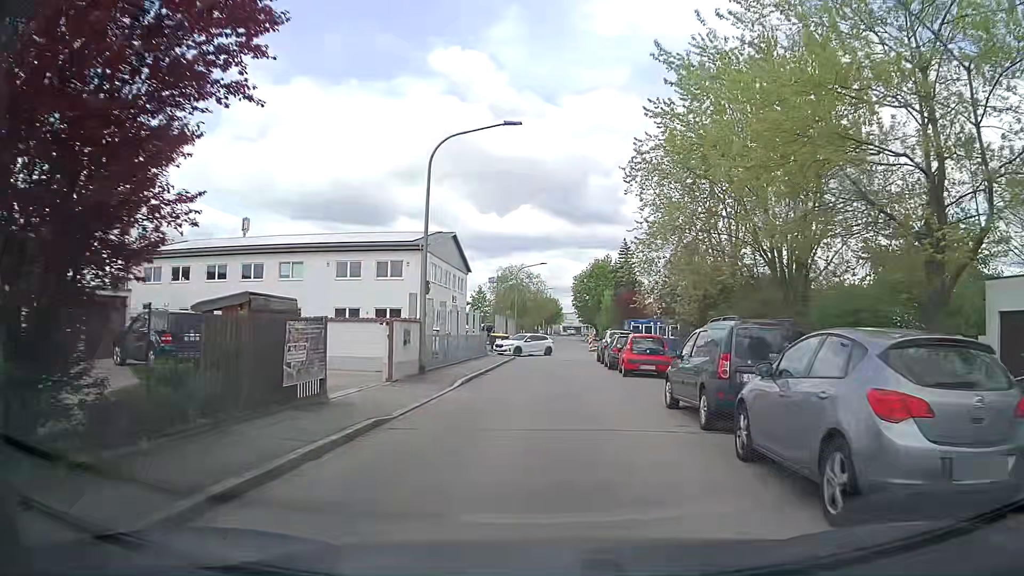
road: residential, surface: asphalt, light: Day
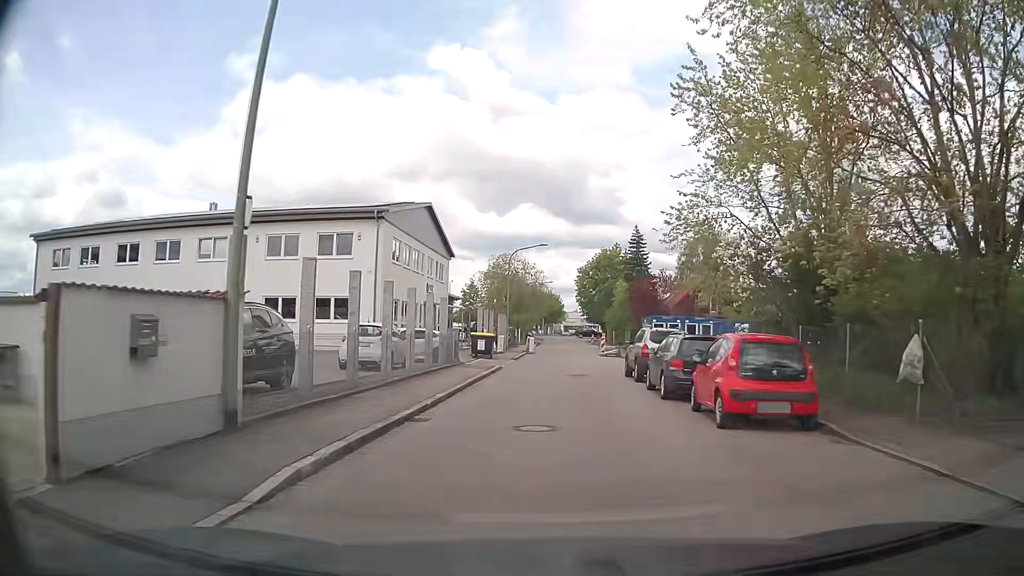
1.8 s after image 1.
(-0.1, +12.8) m; 0°
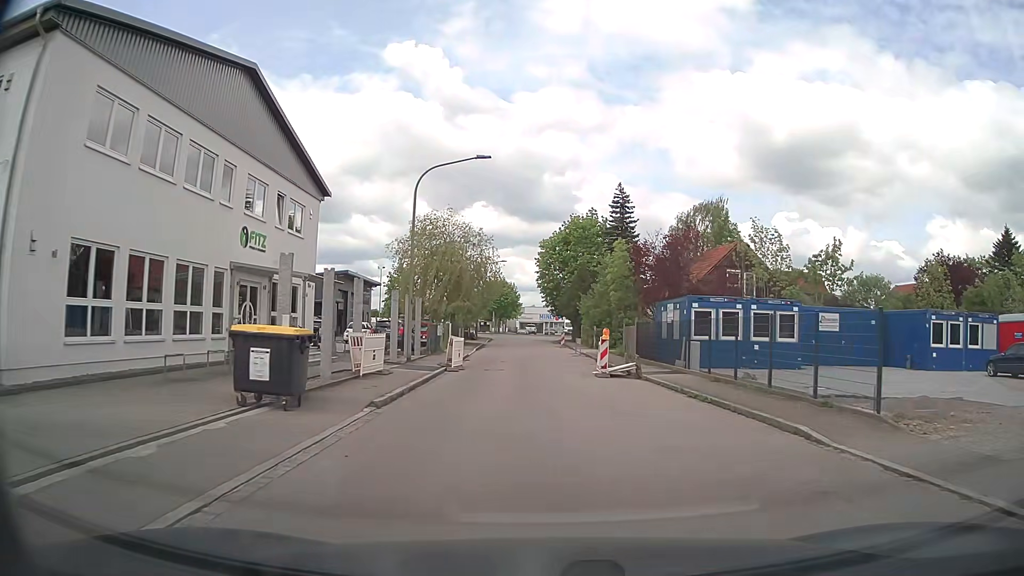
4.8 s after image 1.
(+0.5, +24.3) m; +3°
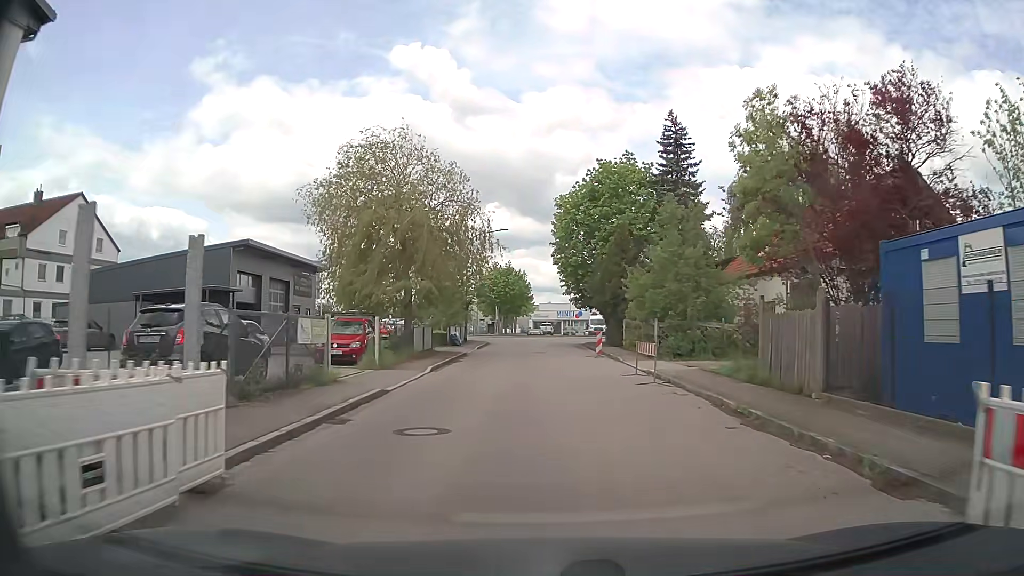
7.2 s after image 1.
(0.0, +21.2) m; -1°
(0, +10) (0, +20) (0, +30) (0, +40) (+1, +50) (+6, +58) (+16, +61) (+26, +60) (+36, +60) (+46, +60) m
